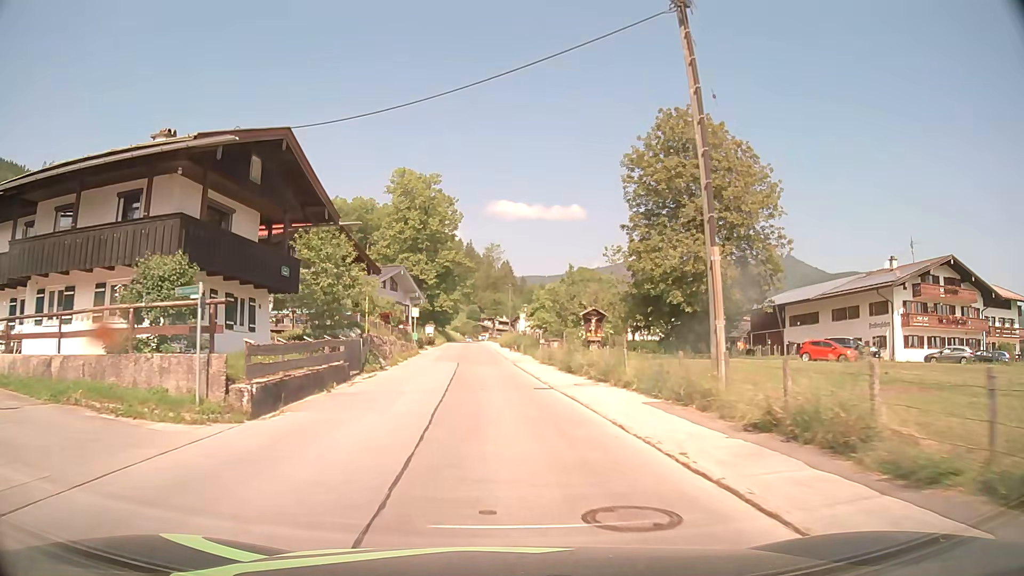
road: tertiary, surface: asphalt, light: Day
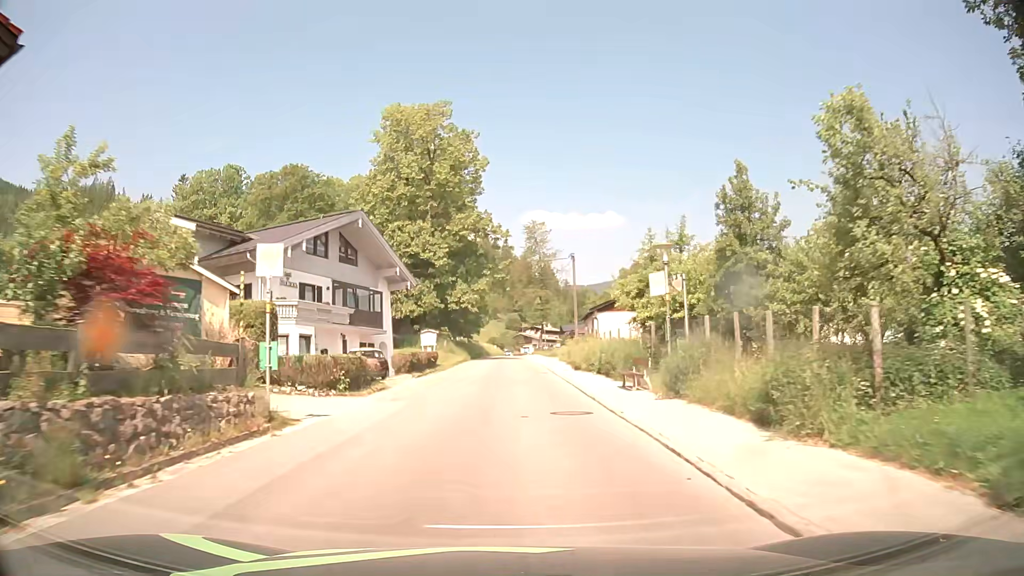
(-1.9, +38.3) m; -4°
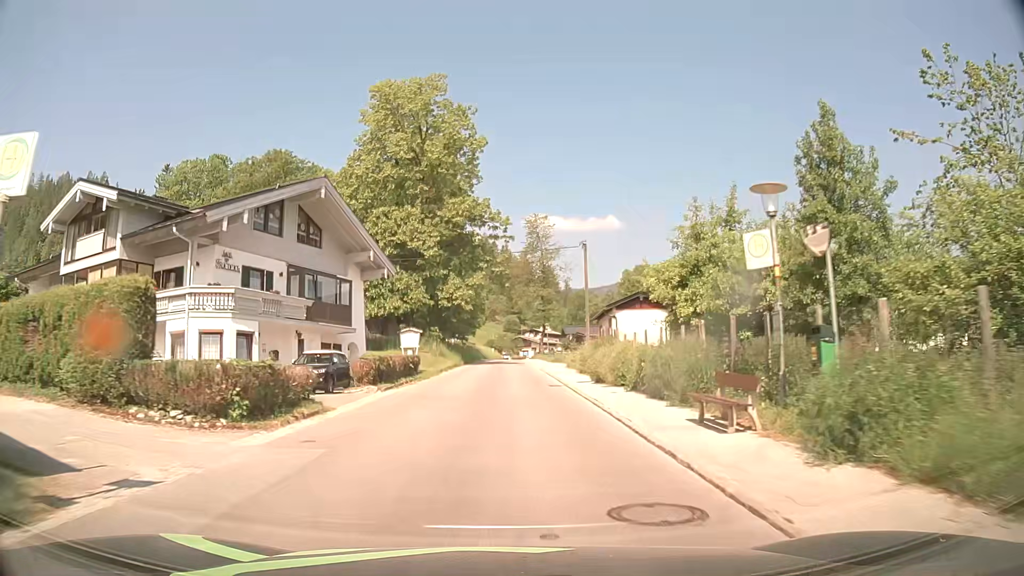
(0.0, +7.7) m; 0°
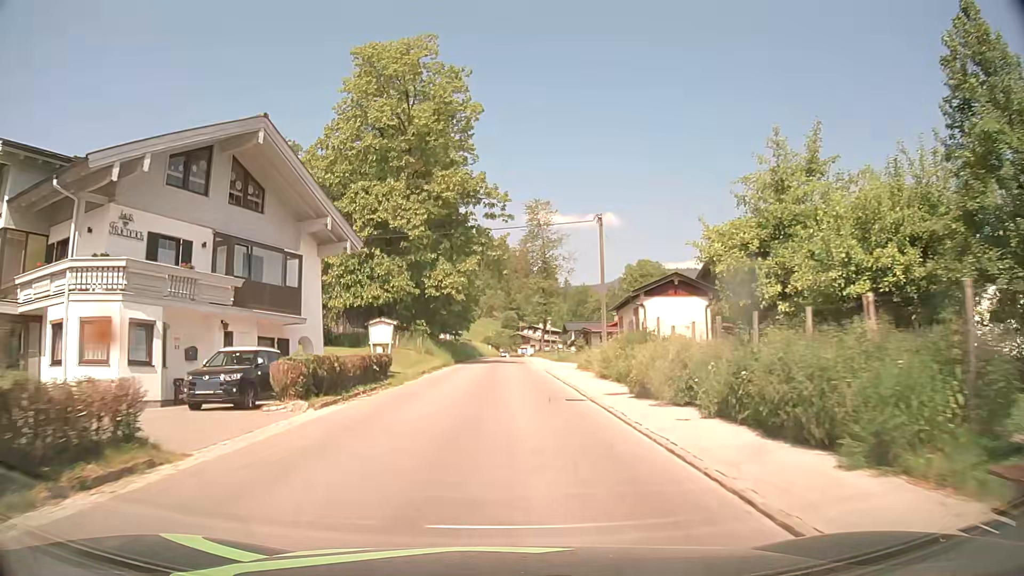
(0.0, +7.7) m; 0°
